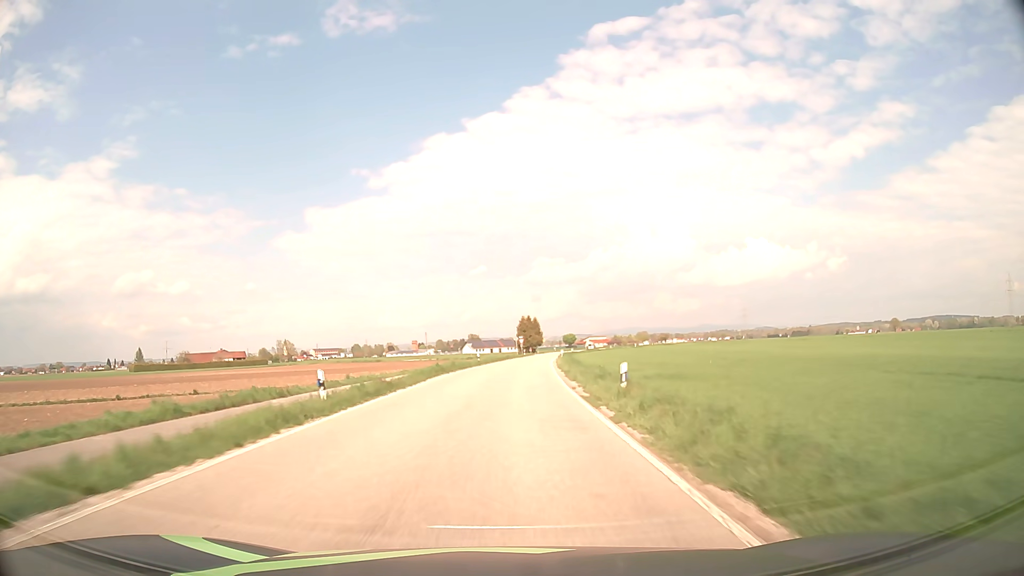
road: secondary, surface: asphalt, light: Day
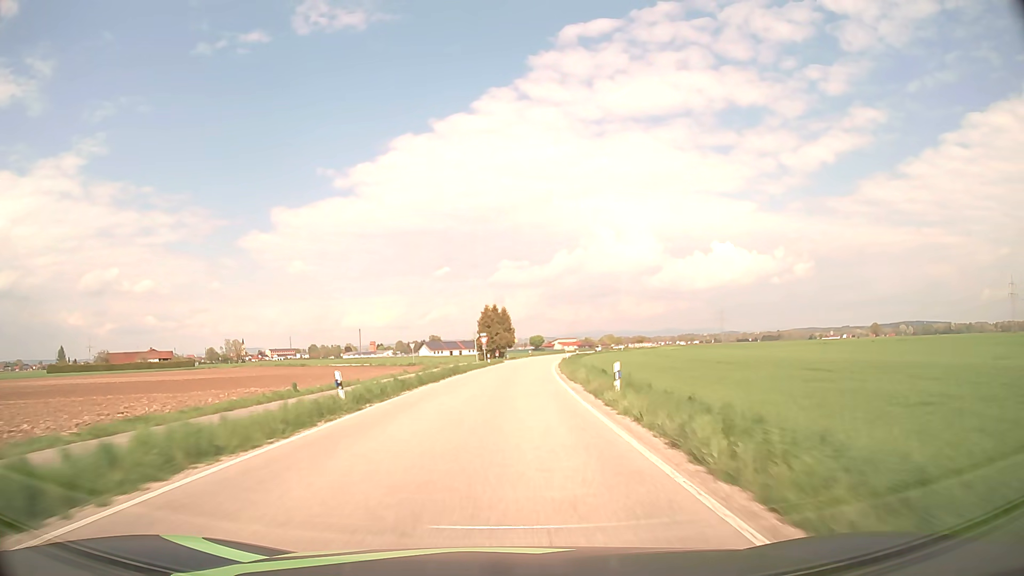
(+0.9, +39.7) m; +3°
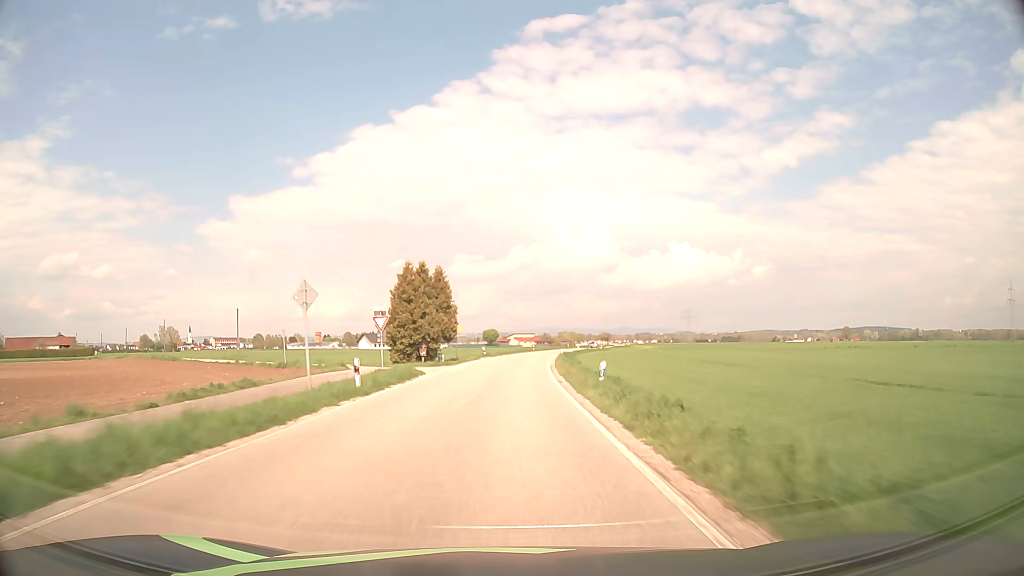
(+1.4, +41.5) m; +4°
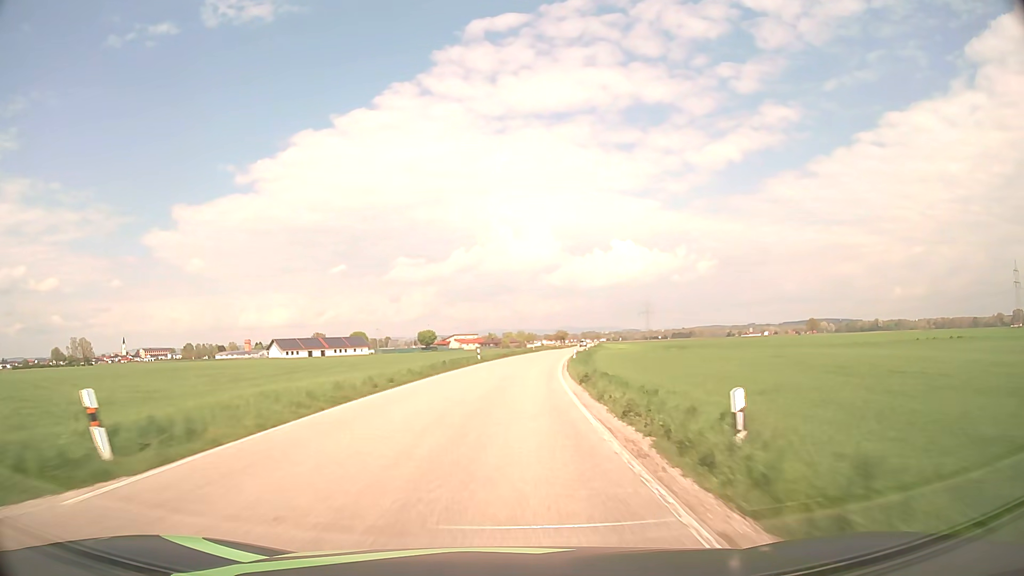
(+2.2, +56.0) m; +5°
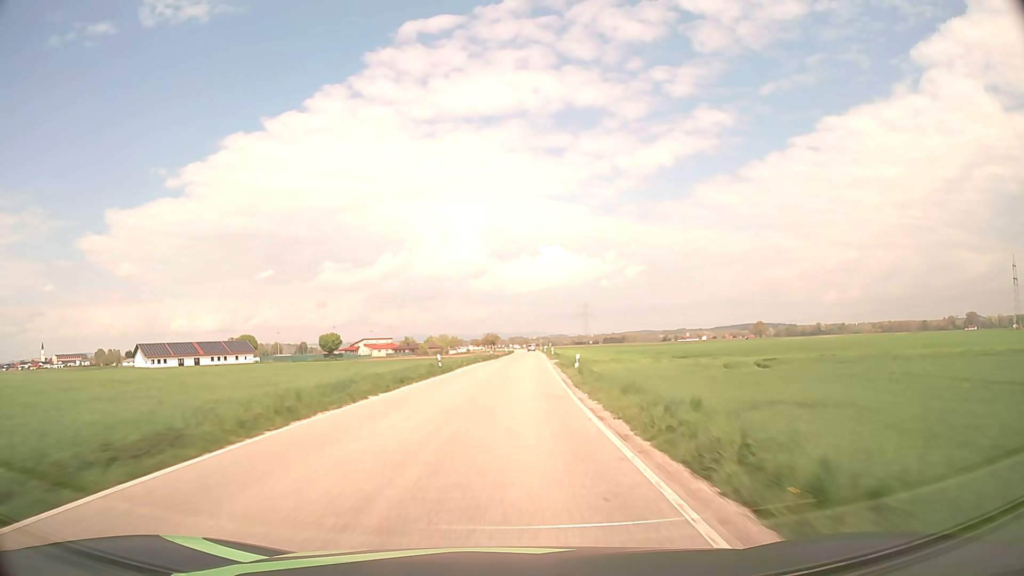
(+3.4, +56.2) m; +6°
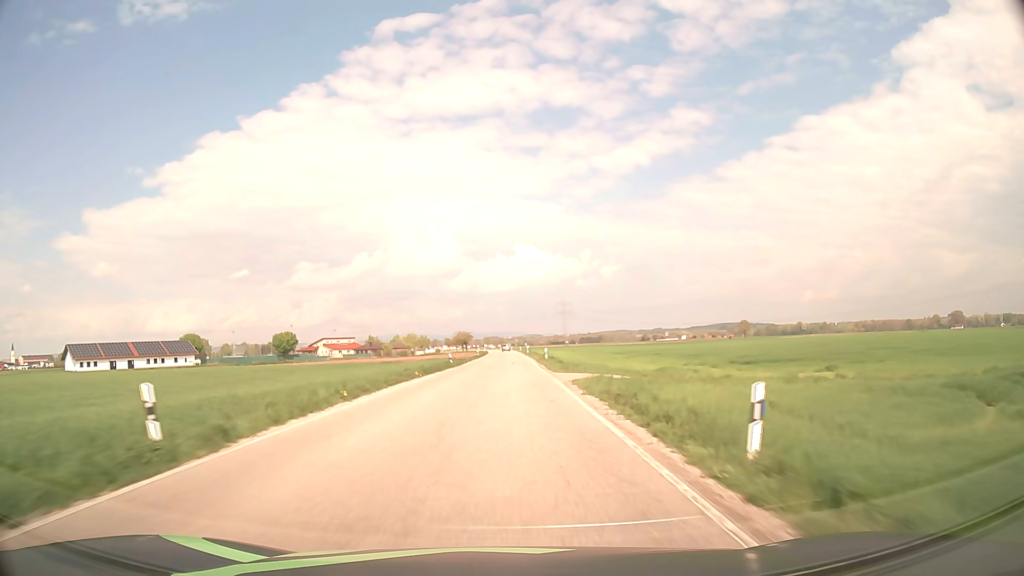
(+0.6, +28.3) m; +2°
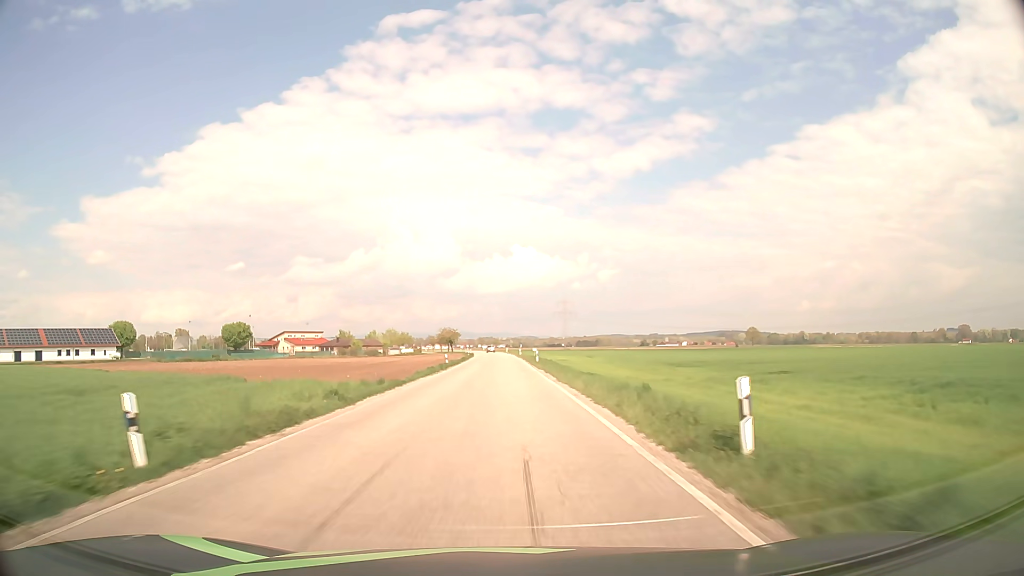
(+0.2, +42.5) m; 0°
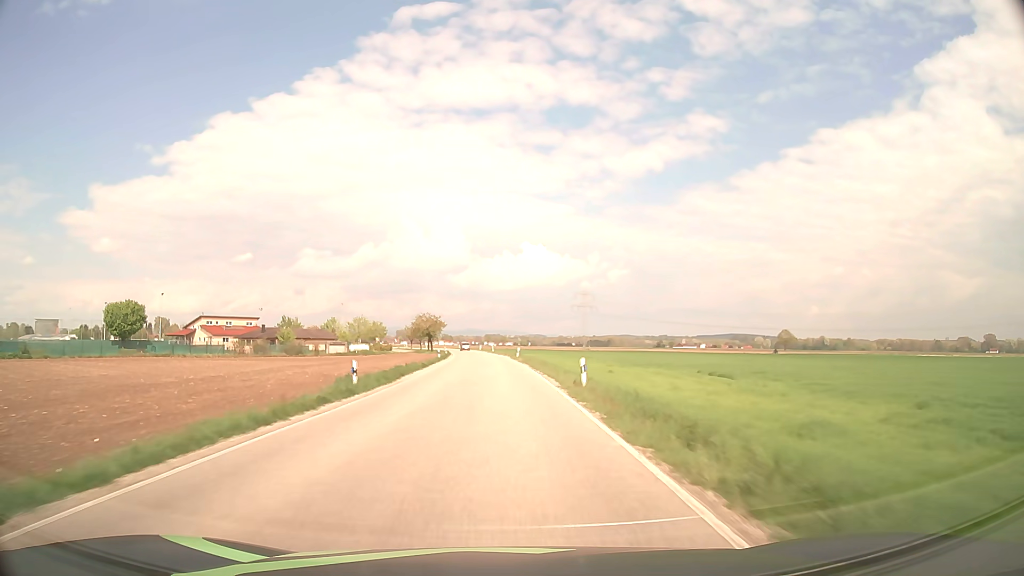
(0.0, +71.0) m; -1°
(0, +10) (0, +20) (0, +30) (0, +40) (-1, +50) (-1, +60) (-2, +70) (-3, +80) (-3, +90) (-4, +100) m
